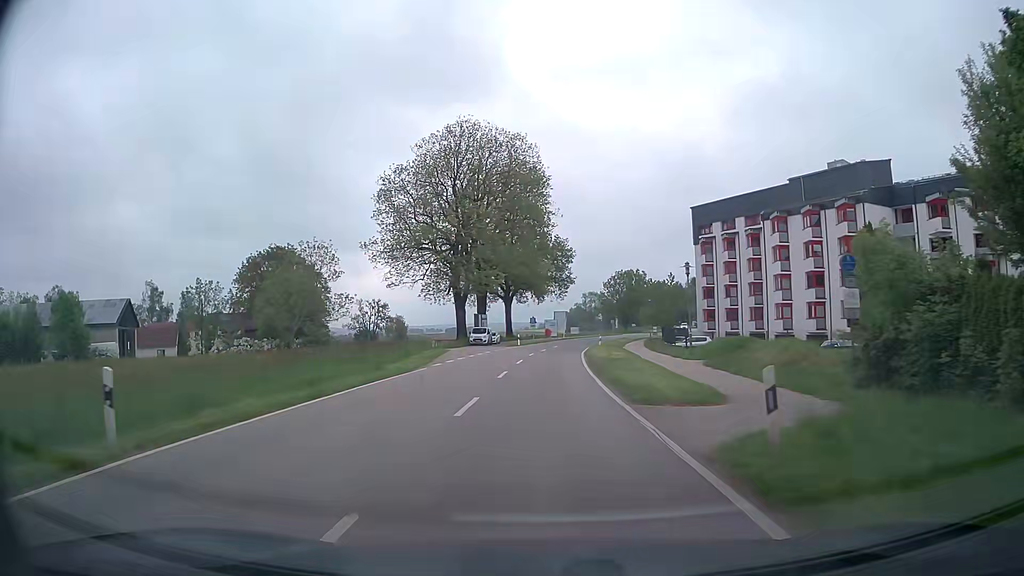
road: tertiary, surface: asphalt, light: Day
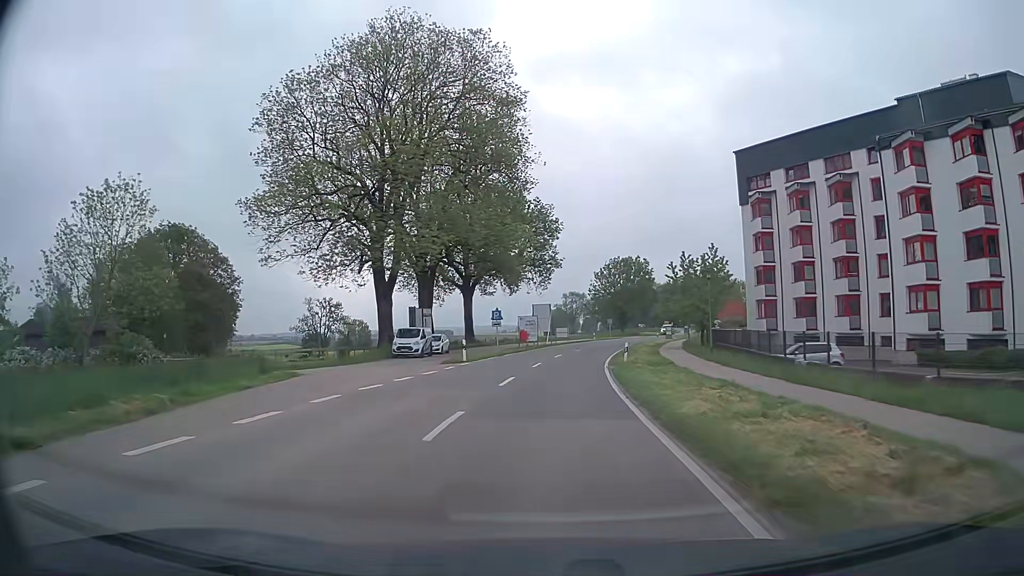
(+0.4, +29.6) m; +2°
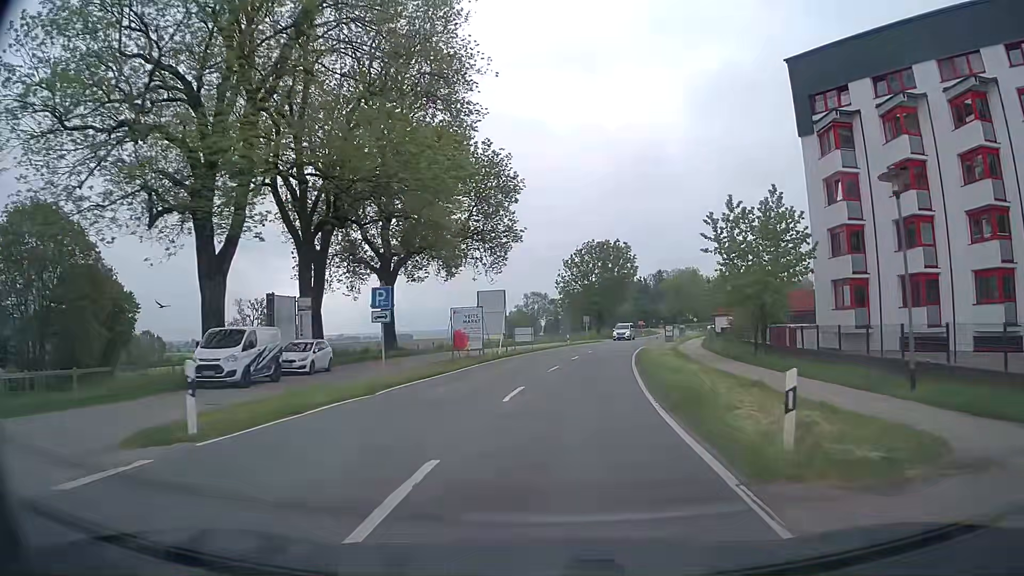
(+0.5, +22.5) m; +3°
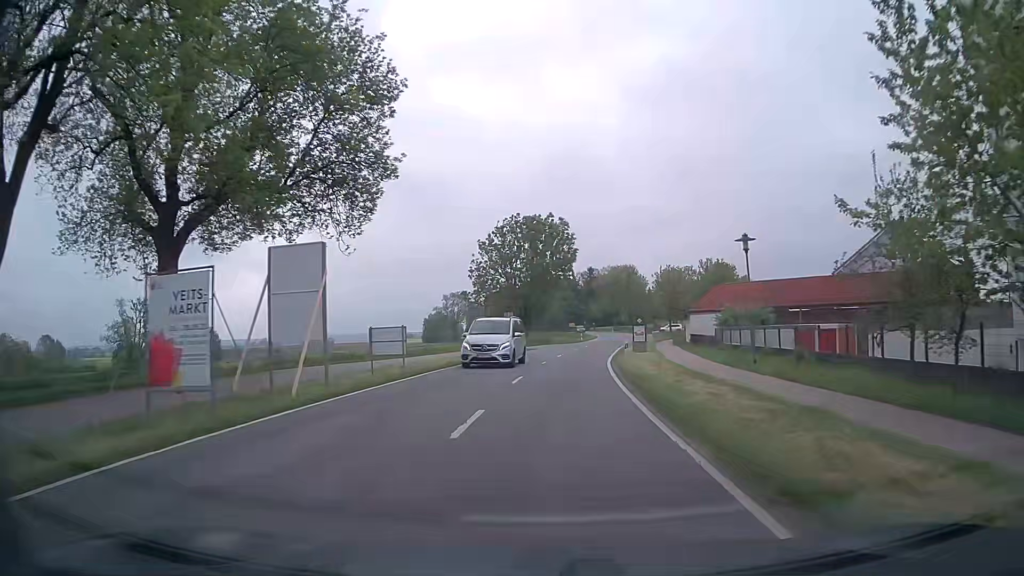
(+1.2, +22.6) m; +6°
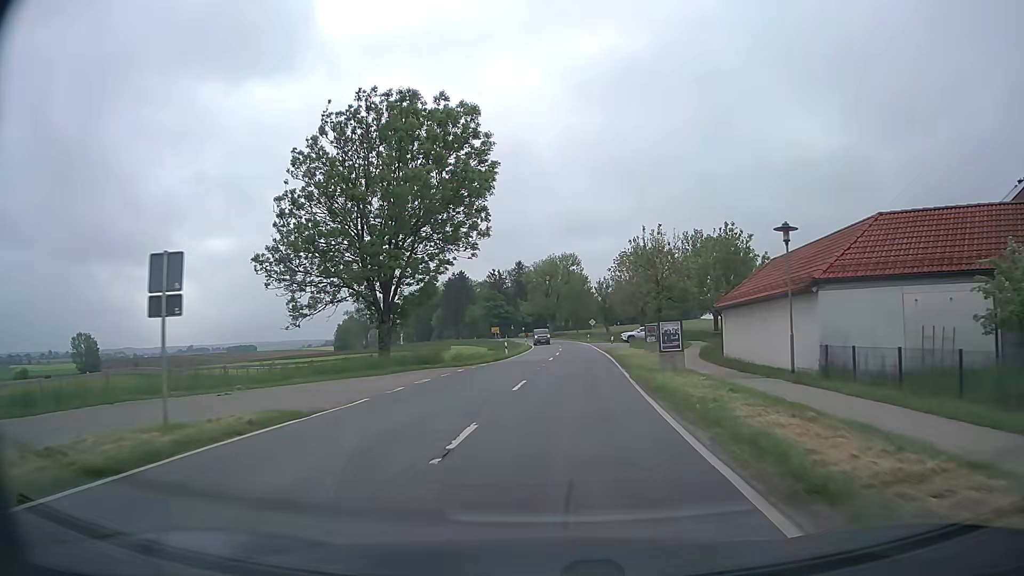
(+2.2, +37.6) m; +6°
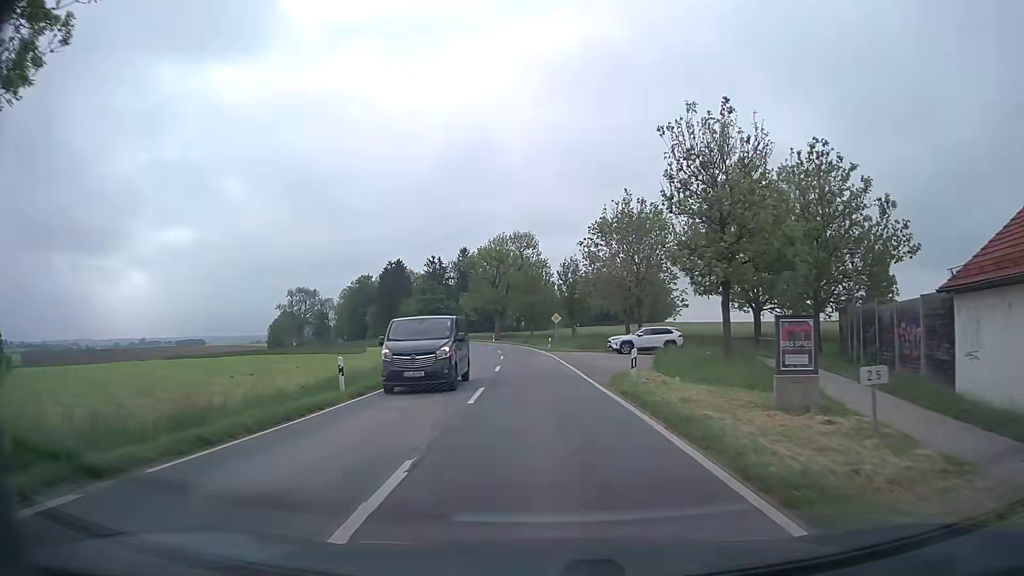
(+1.3, +29.9) m; +4°
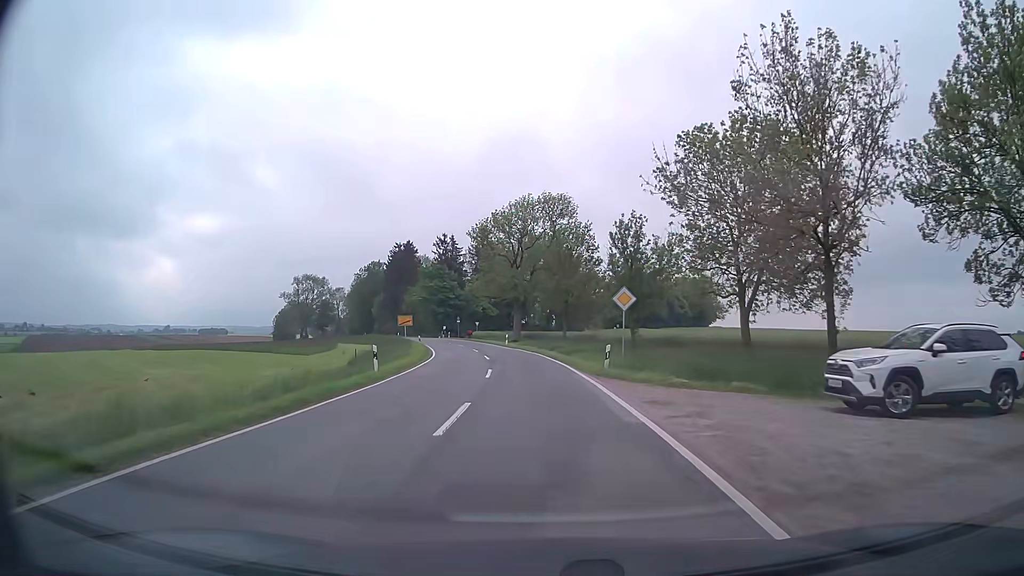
(-0.4, +29.6) m; -2°
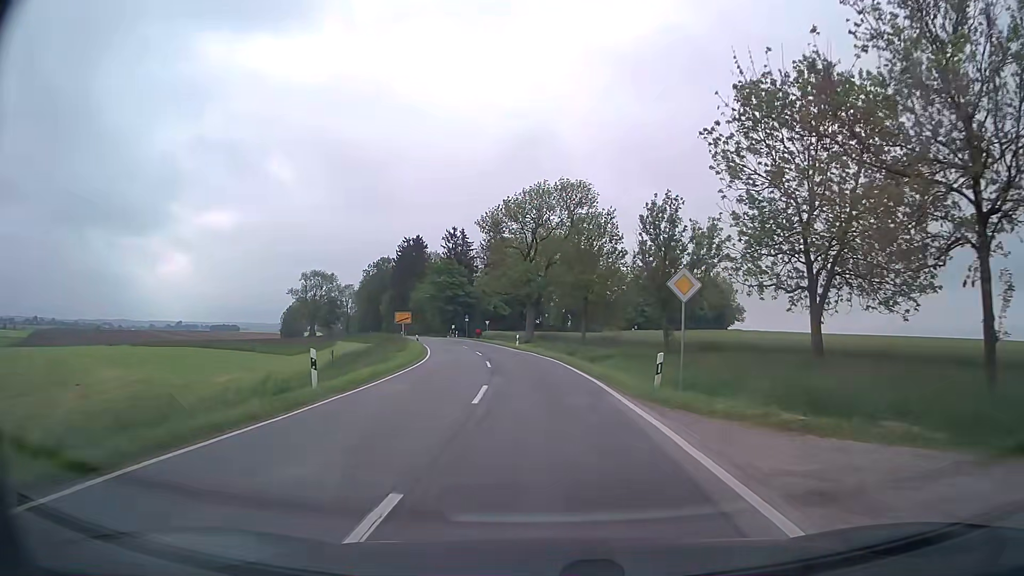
(-0.1, +7.4) m; -2°
(0, +10) (0, +20) (-1, +30) (-2, +40) (-4, +50) (-6, +60) (-8, +69) (-10, +79) (-13, +89) (-16, +98) m
